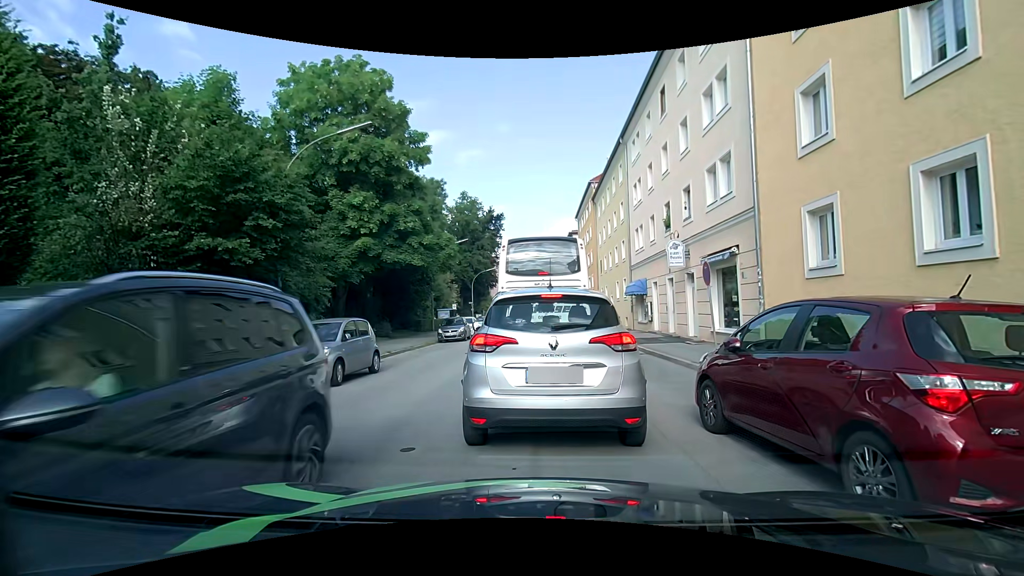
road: tertiary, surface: asphalt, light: Day
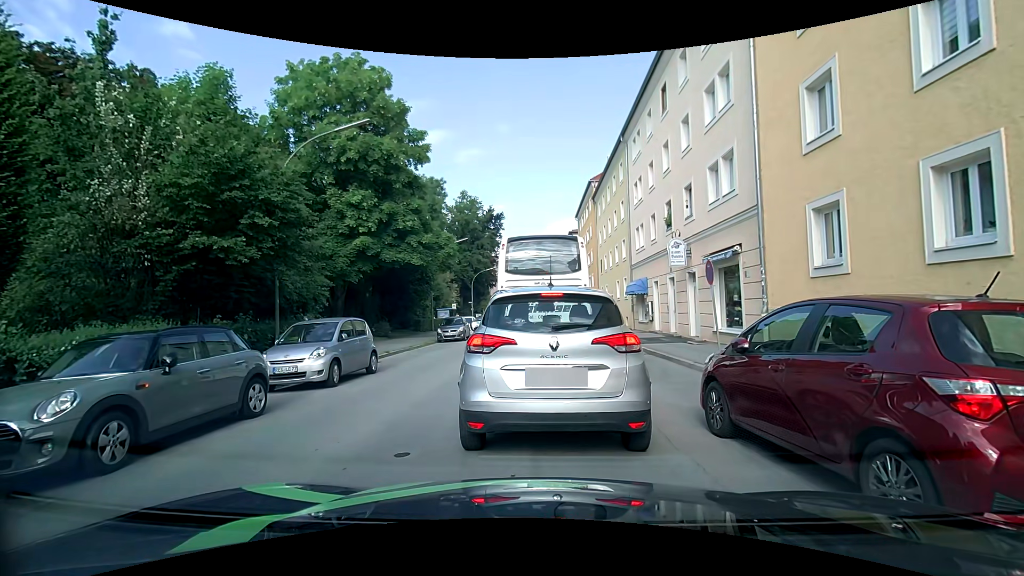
(0.0, +0.2) m; 0°
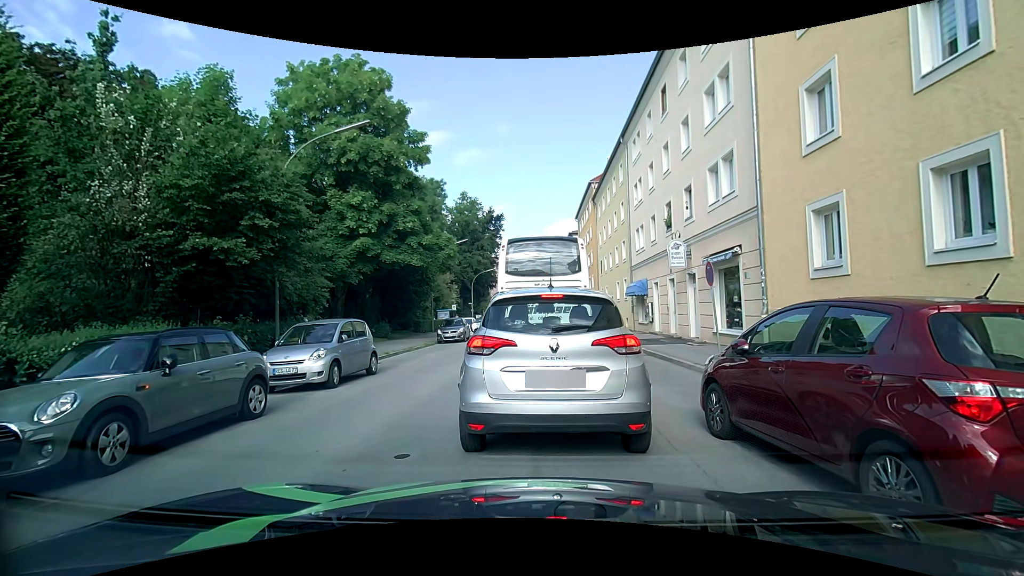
(0.0, 0.0) m; 0°
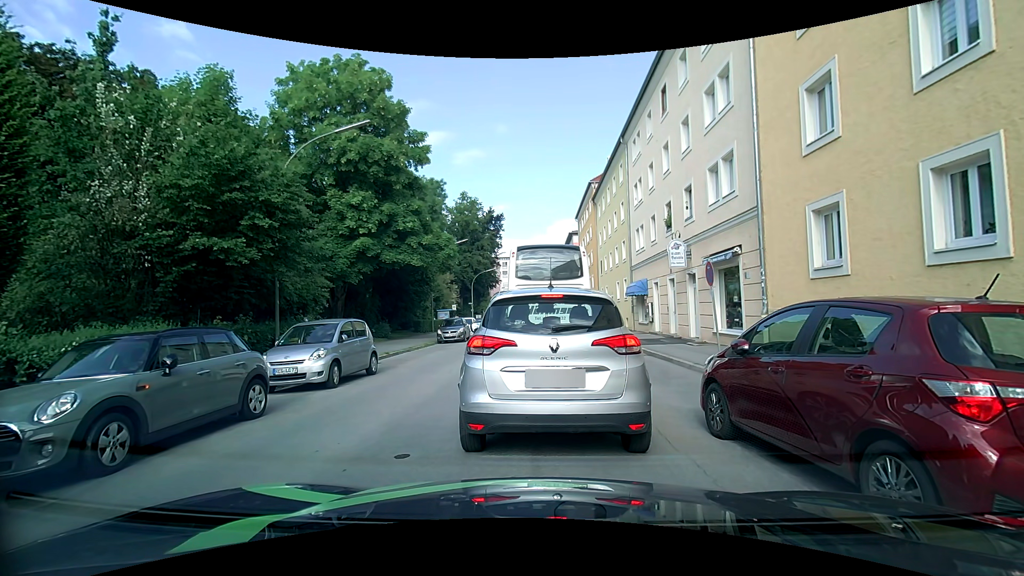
(0.0, 0.0) m; 0°
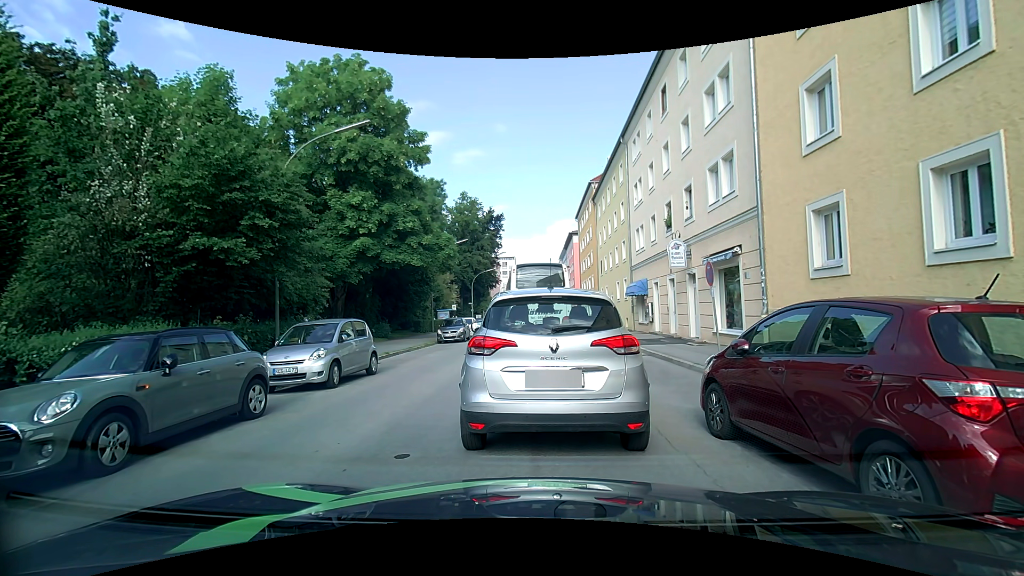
(0.0, 0.0) m; 0°
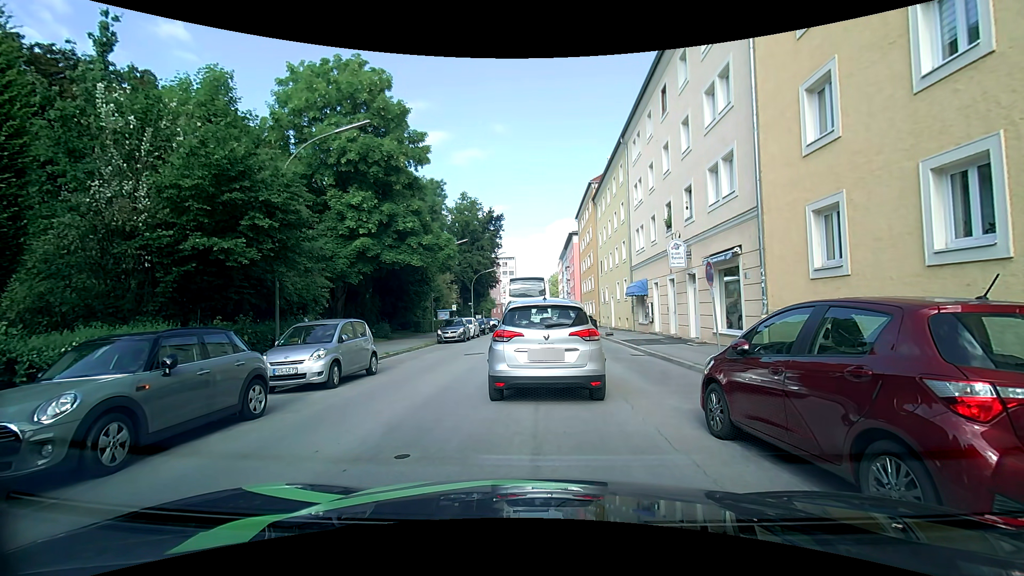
(0.0, 0.0) m; 0°
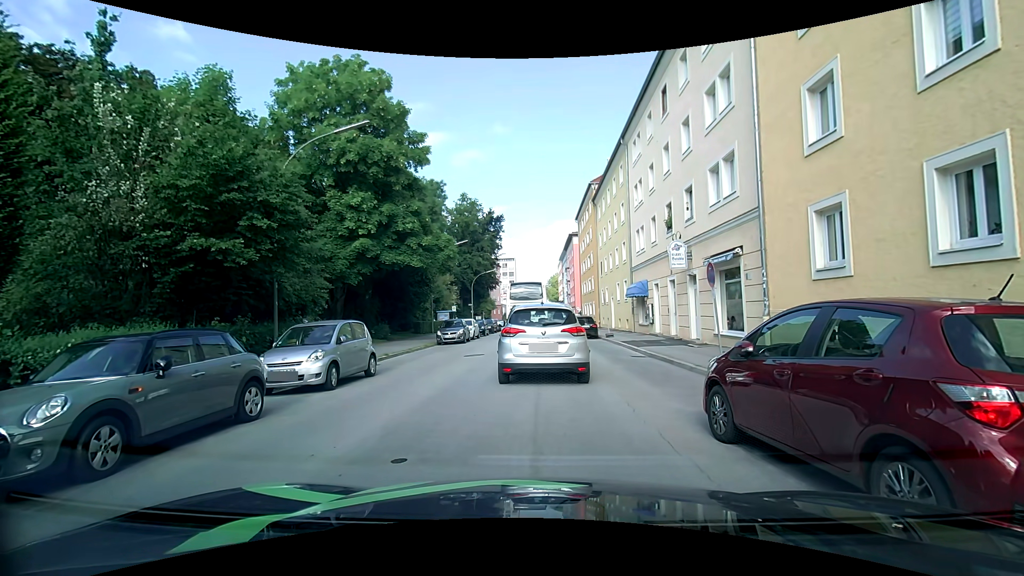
(0.0, +0.1) m; 0°
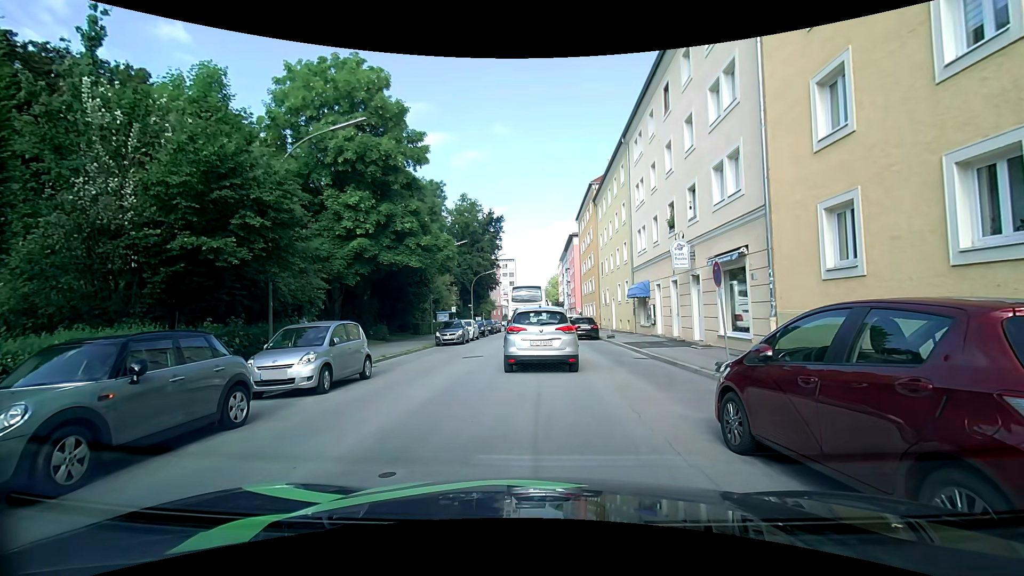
(0.0, +0.4) m; 0°
